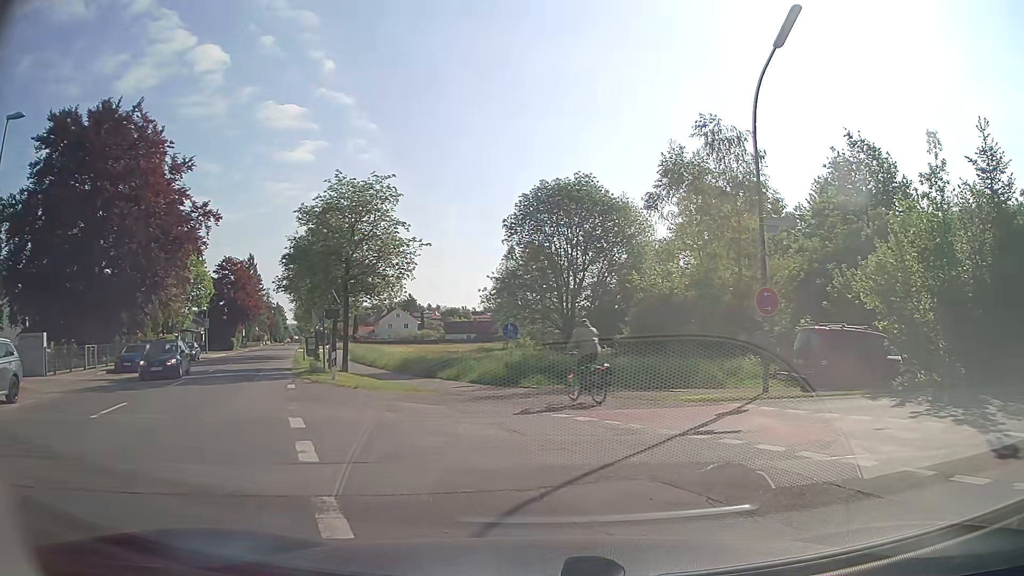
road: tertiary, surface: asphalt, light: Day
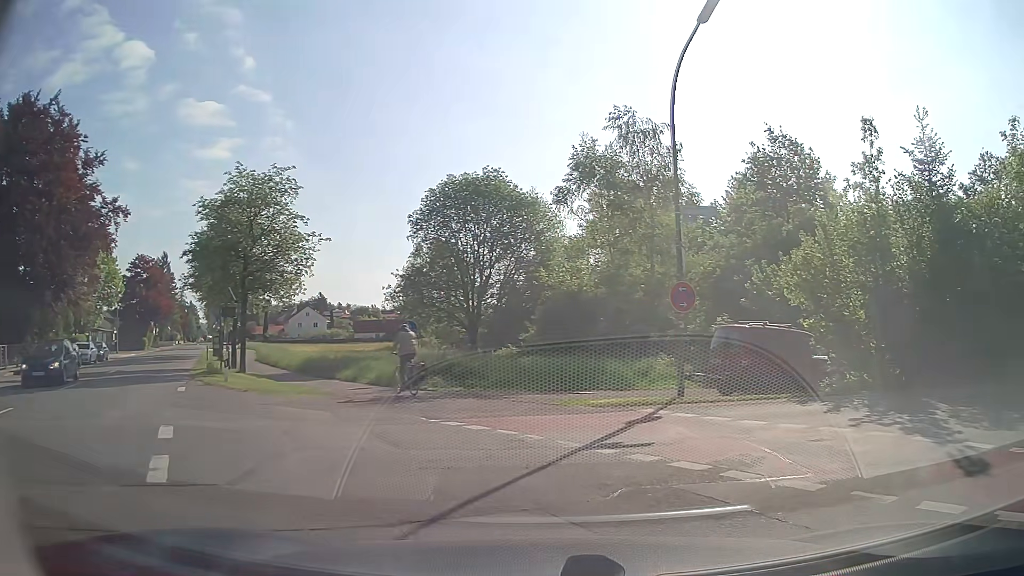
(+0.1, +1.2) m; +7°
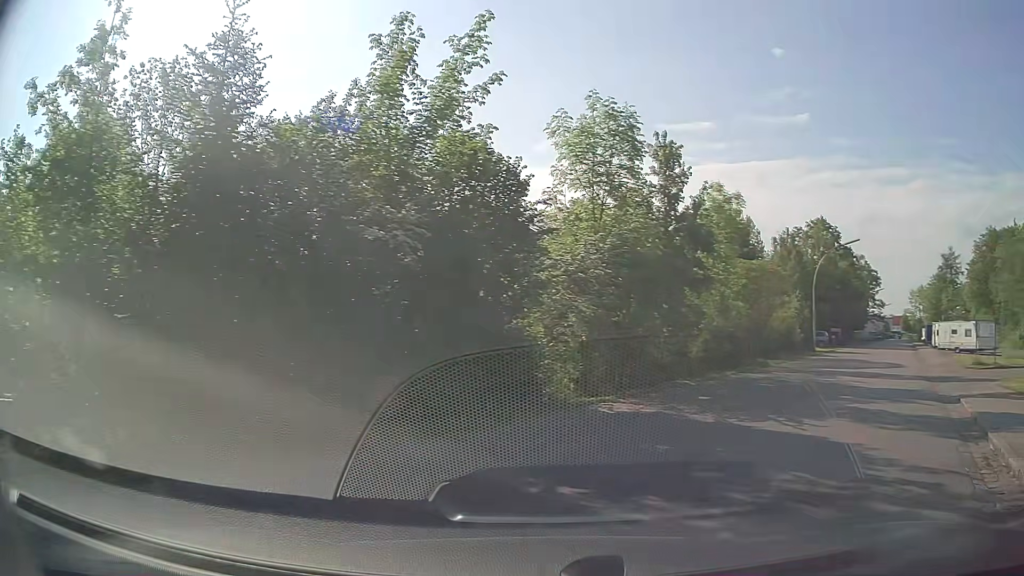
(+4.2, +7.3) m; +58°
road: residential
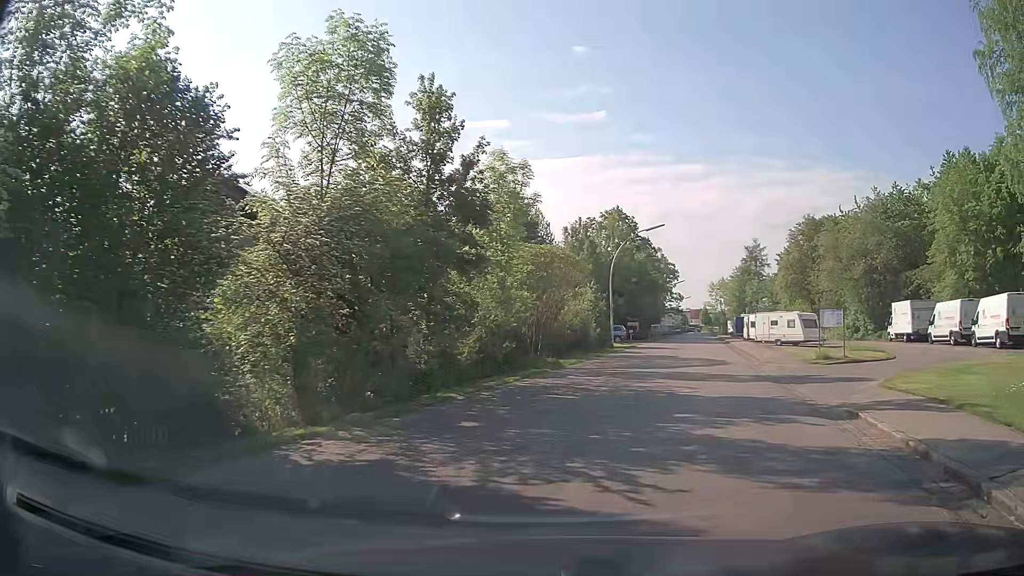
(+0.8, +4.6) m; +17°
